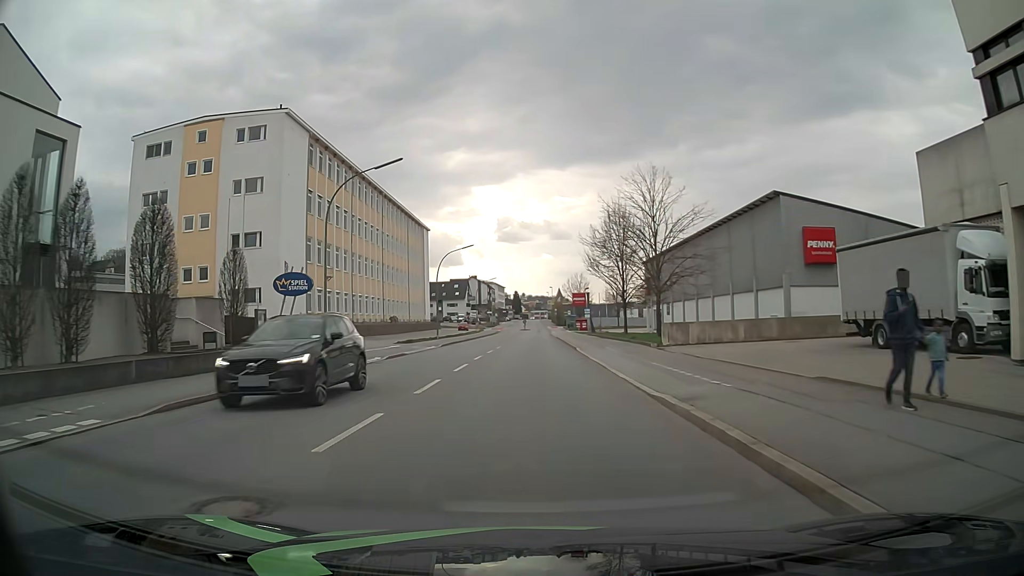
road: tertiary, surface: asphalt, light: Day
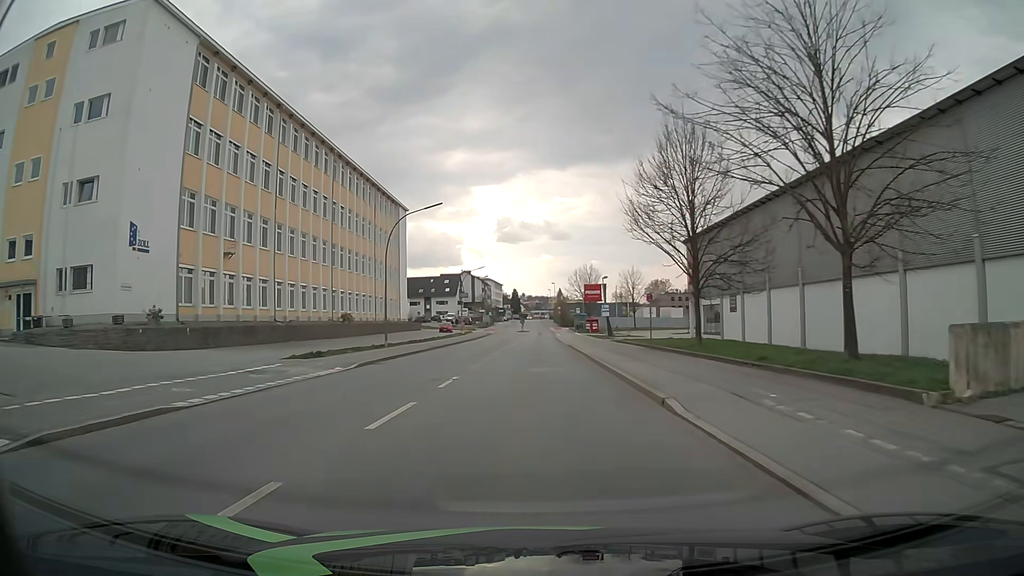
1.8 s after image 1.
(0.0, +22.9) m; 0°
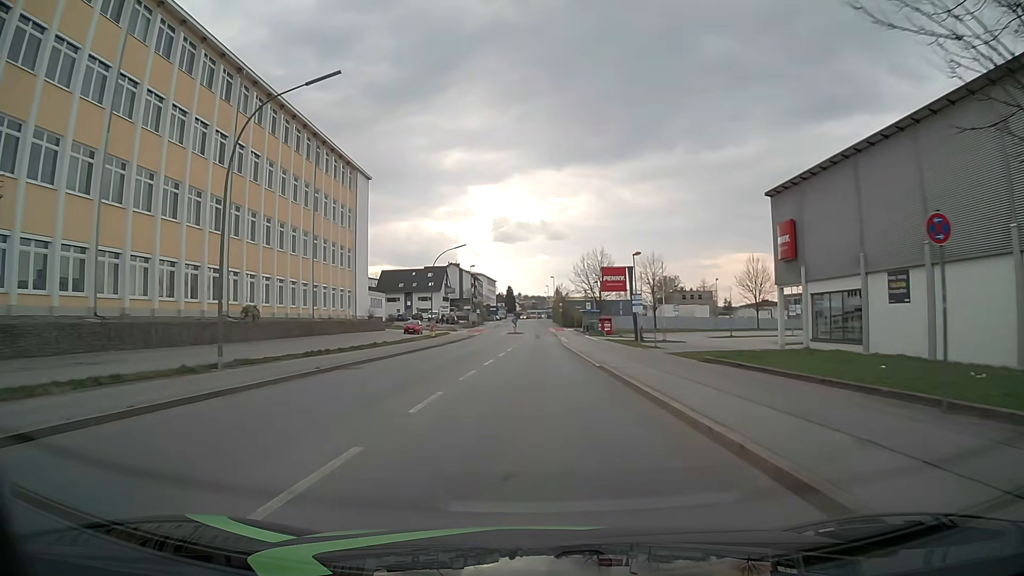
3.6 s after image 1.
(-0.1, +23.0) m; 0°
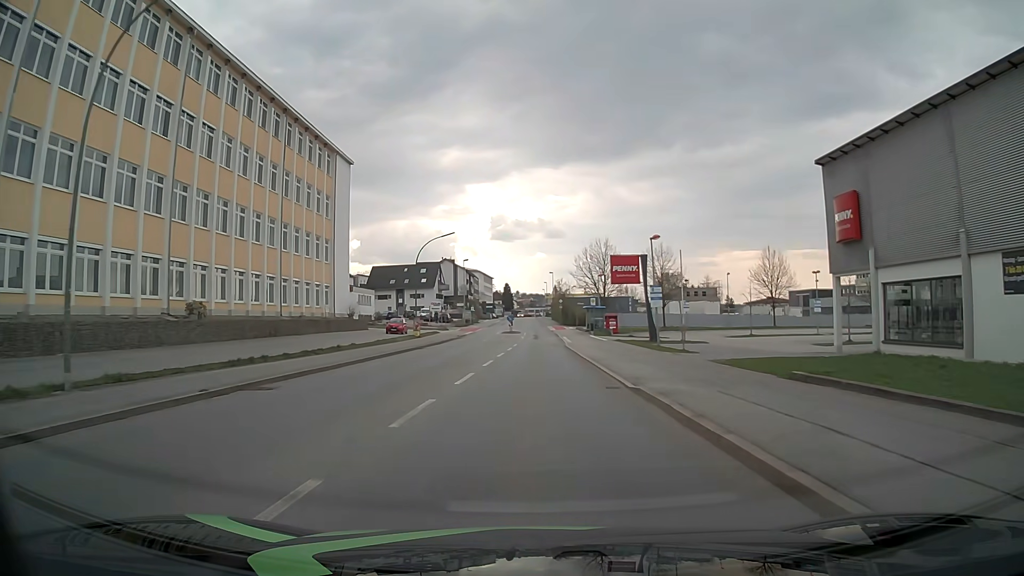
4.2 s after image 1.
(0.0, +7.6) m; 0°
